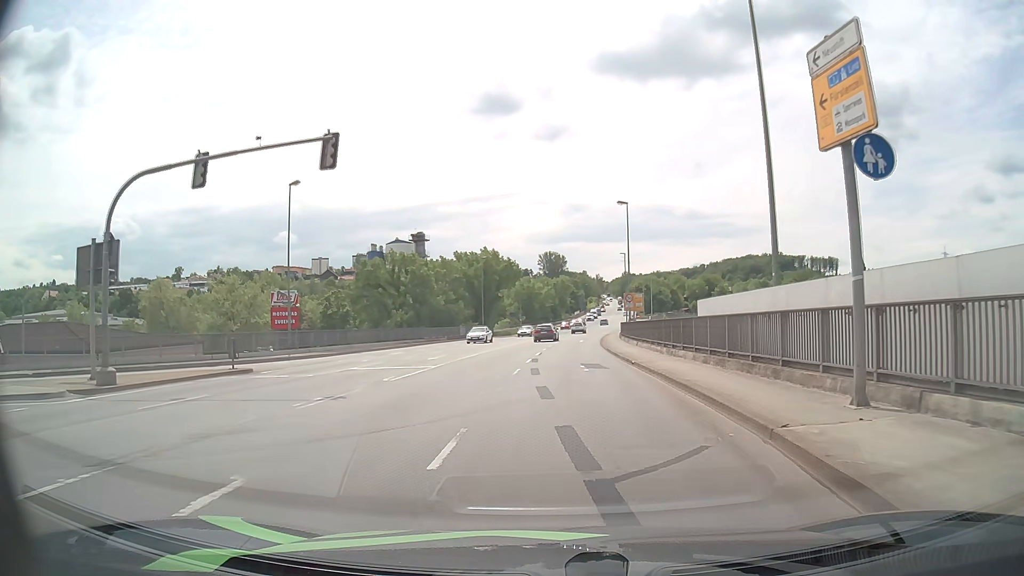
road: primary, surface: asphalt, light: Day
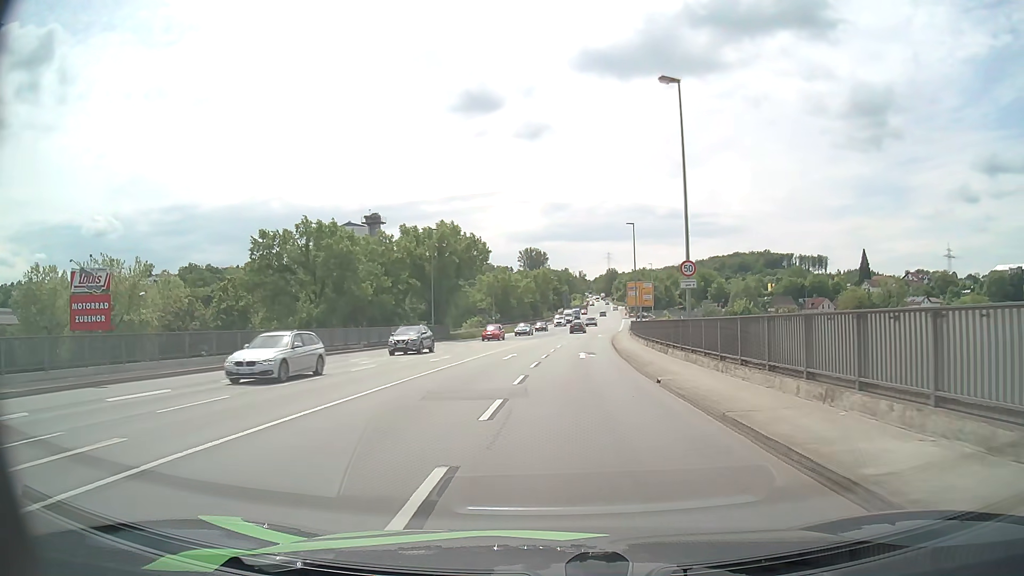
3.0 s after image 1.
(+0.3, +26.4) m; +2°
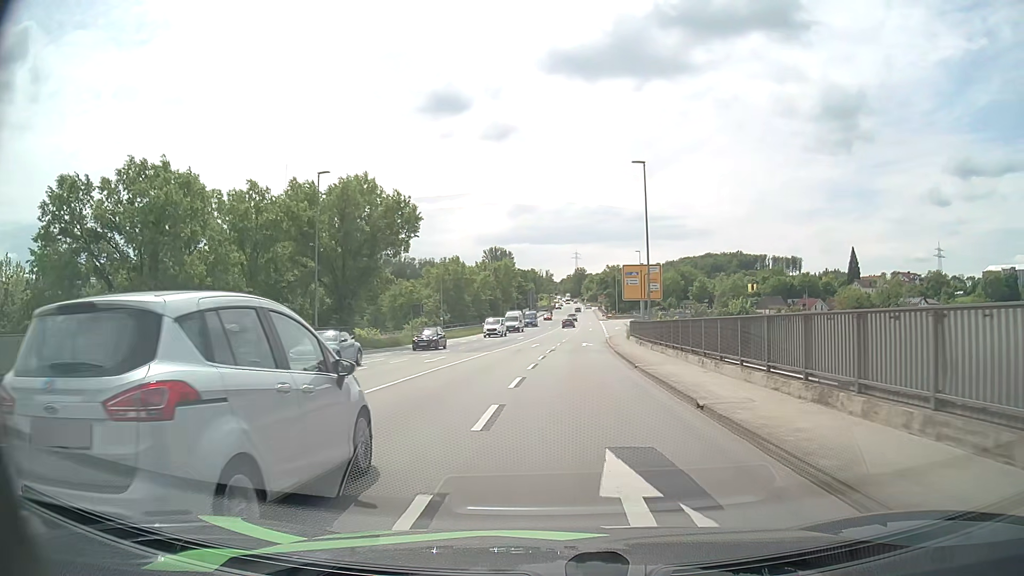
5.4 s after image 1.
(+0.4, +25.1) m; +2°
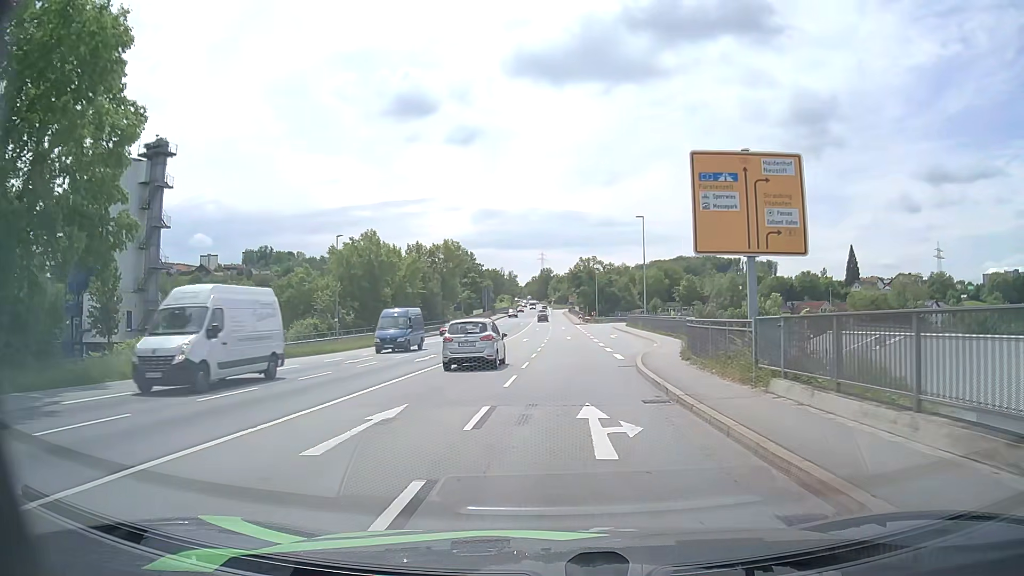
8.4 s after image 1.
(+1.4, +35.5) m; +3°
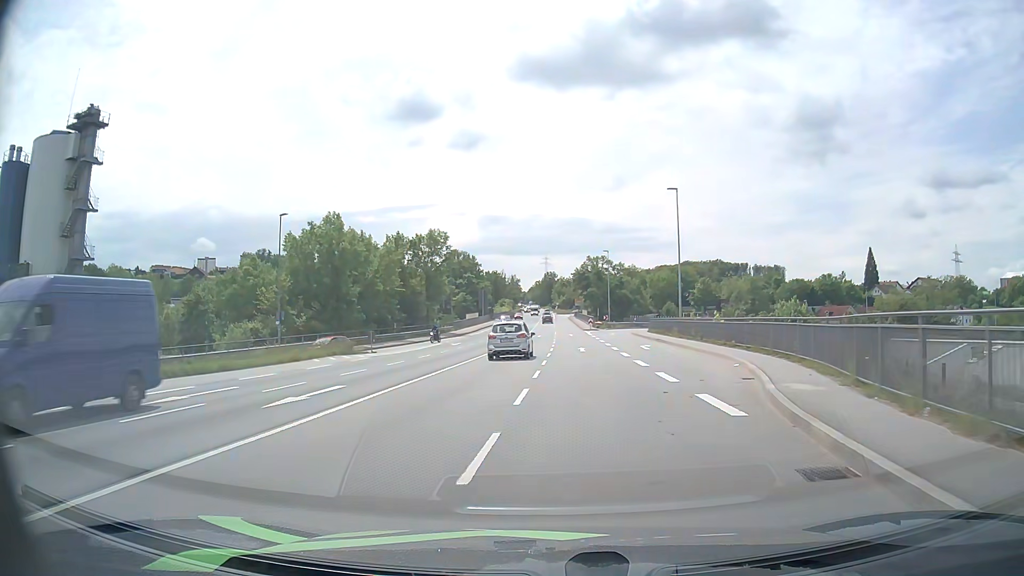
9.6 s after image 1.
(0.0, +15.4) m; 0°
(0, +10) (0, +20) (+1, +30) (+1, +40) (+2, +50) (+2, +60) (+2, +70) (+2, +80) (+1, +90) (+1, +100) m
